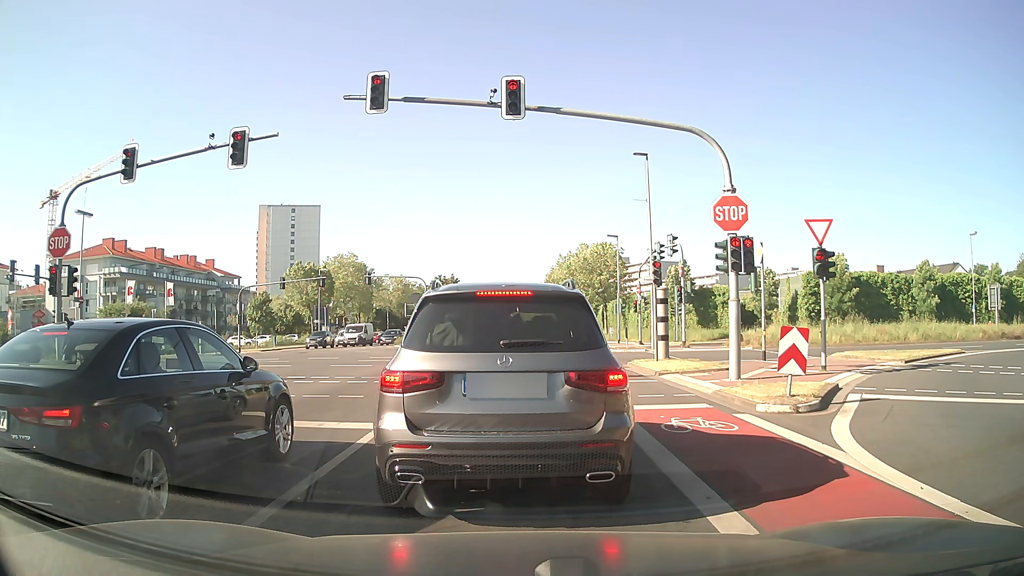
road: secondary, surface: asphalt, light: Day
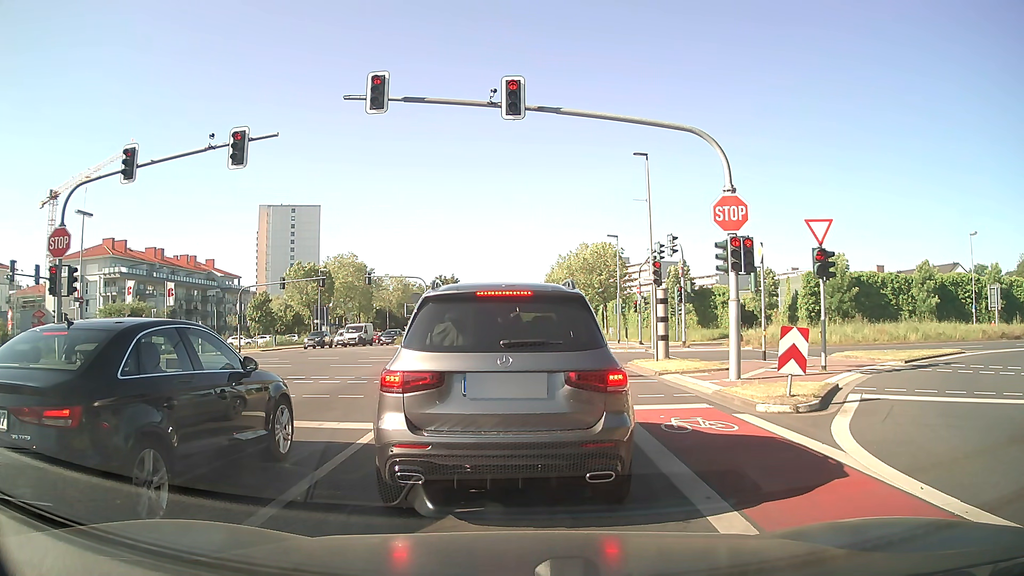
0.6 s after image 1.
(0.0, 0.0) m; 0°
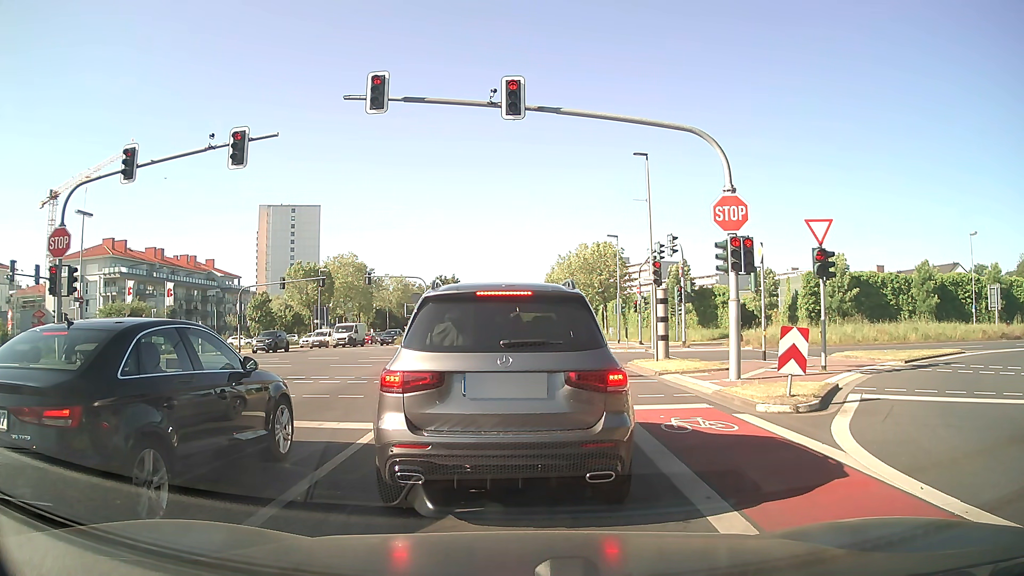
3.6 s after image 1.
(0.0, 0.0) m; 0°
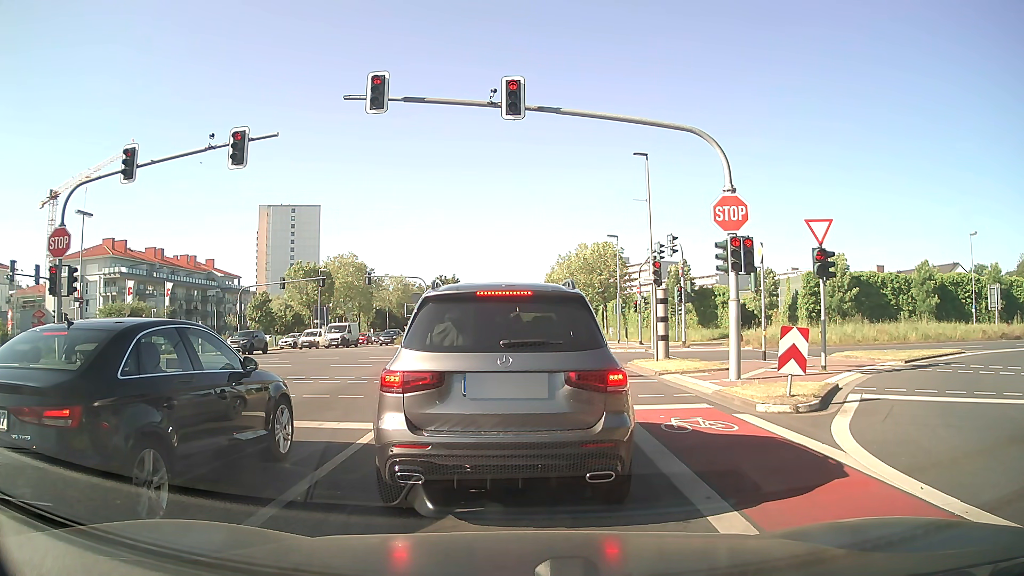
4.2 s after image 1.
(0.0, 0.0) m; 0°
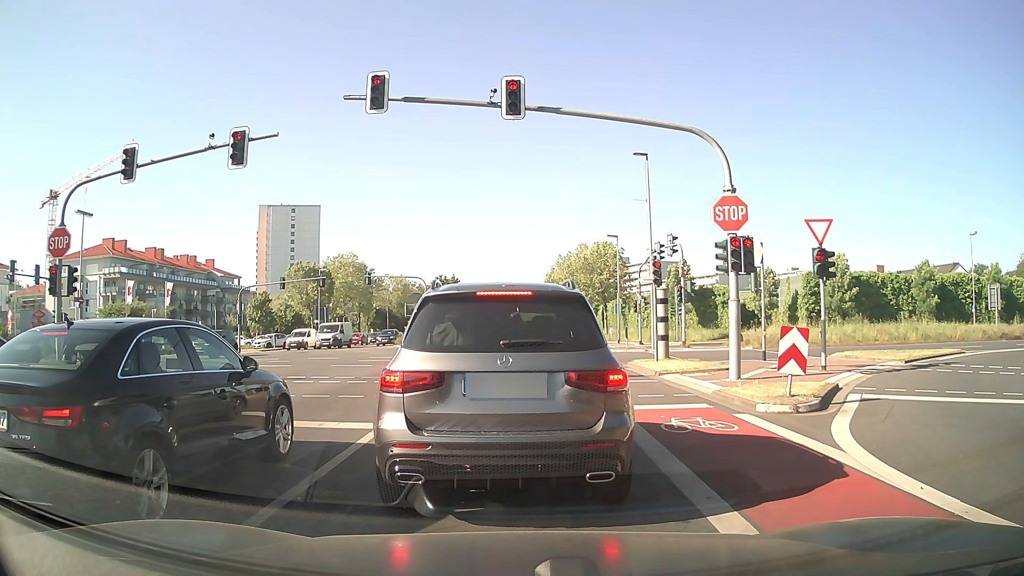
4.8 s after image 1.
(0.0, 0.0) m; 0°
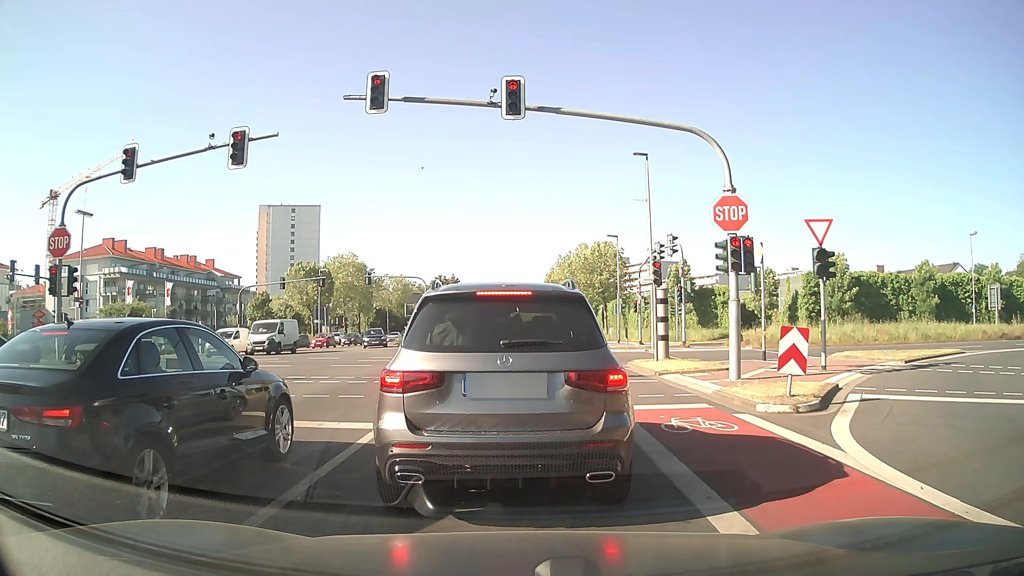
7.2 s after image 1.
(0.0, 0.0) m; 0°
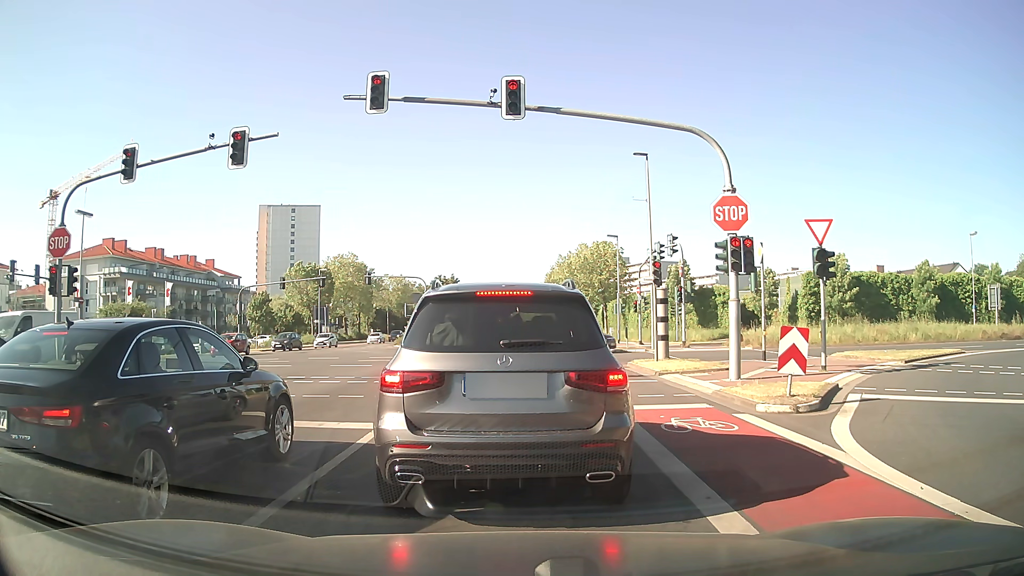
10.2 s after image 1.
(0.0, 0.0) m; 0°
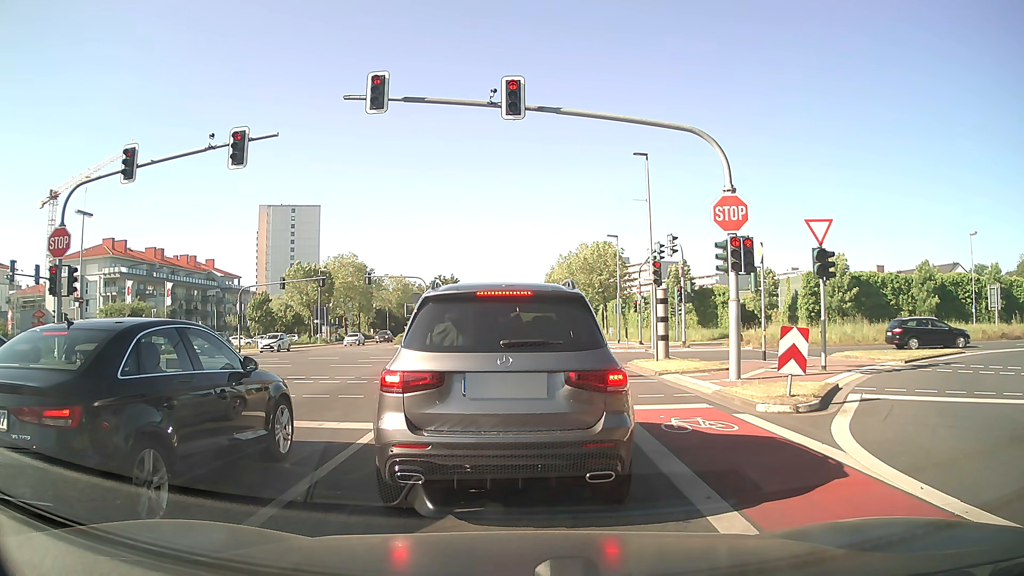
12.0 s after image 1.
(0.0, 0.0) m; 0°
(0, +10) (0, +20) (+1, +30) (+1, +40) (+1, +50) (+1, +60) (+2, +70) (+2, +80) (+2, +90) (+2, +100) m
